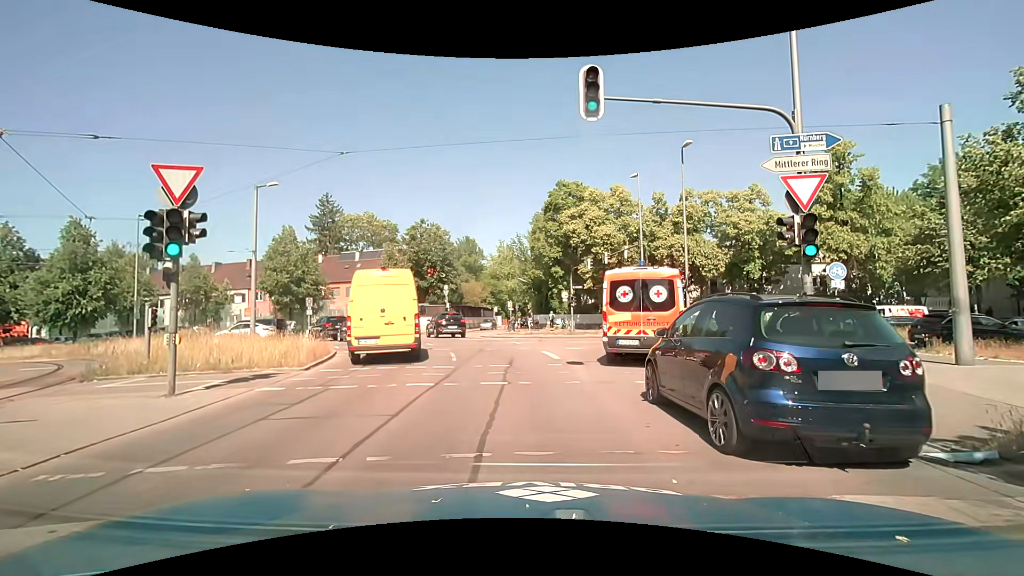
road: secondary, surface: asphalt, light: Day
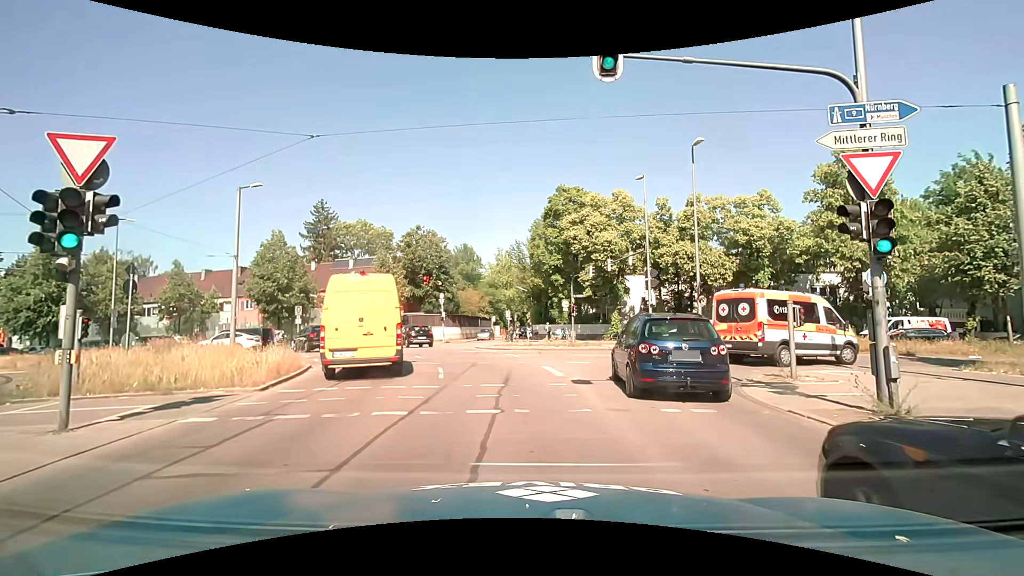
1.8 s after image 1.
(0.0, +2.1) m; +2°
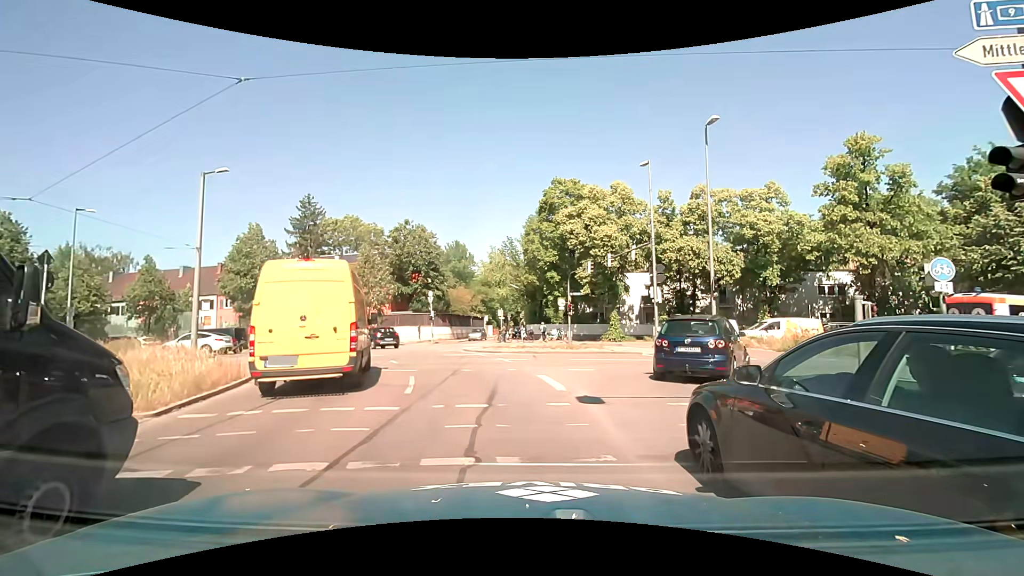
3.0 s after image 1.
(0.0, +2.9) m; +2°
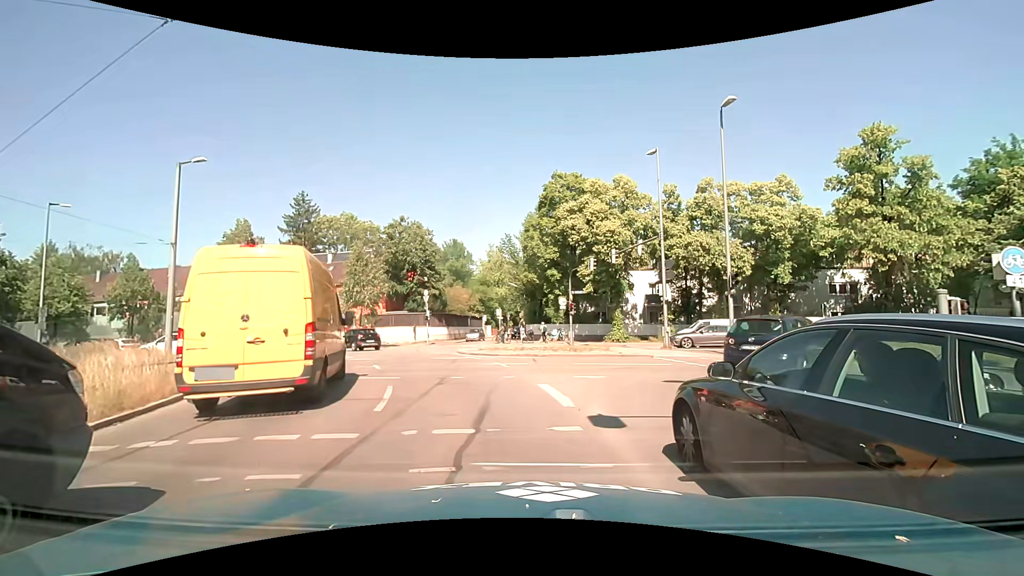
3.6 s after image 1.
(0.0, +2.0) m; -1°
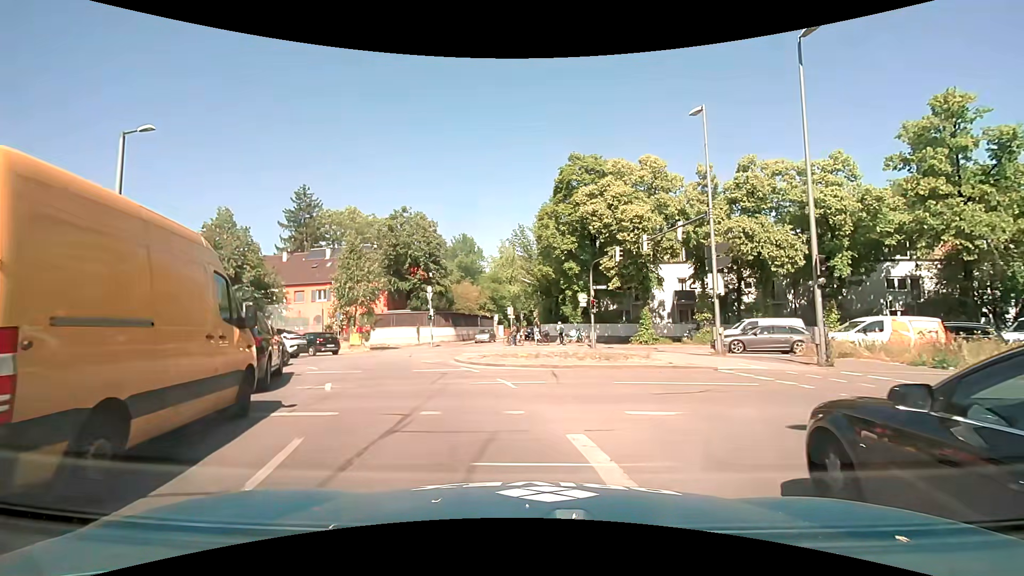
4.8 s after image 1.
(0.0, +5.0) m; -2°
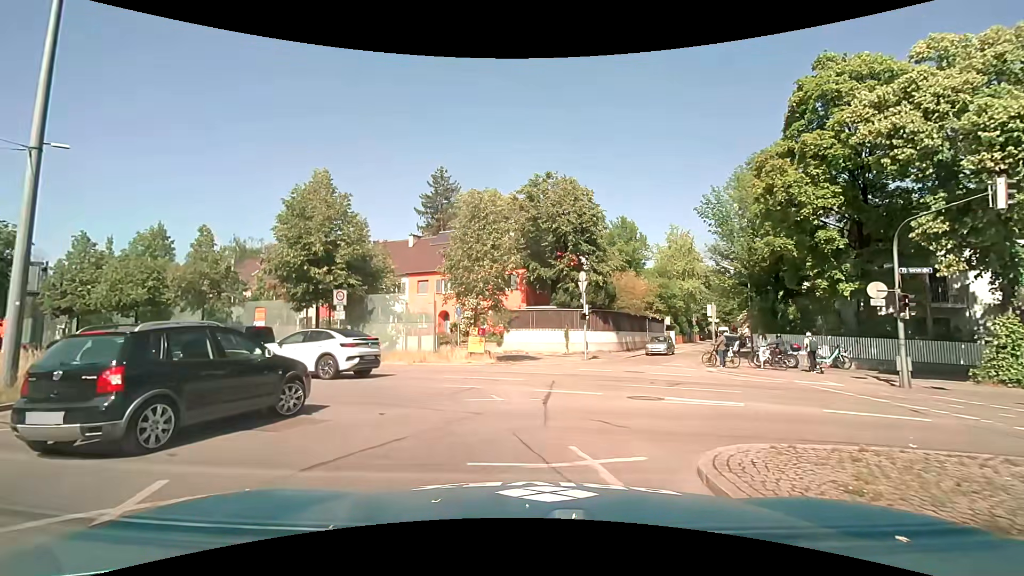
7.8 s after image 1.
(-2.1, +13.2) m; -16°
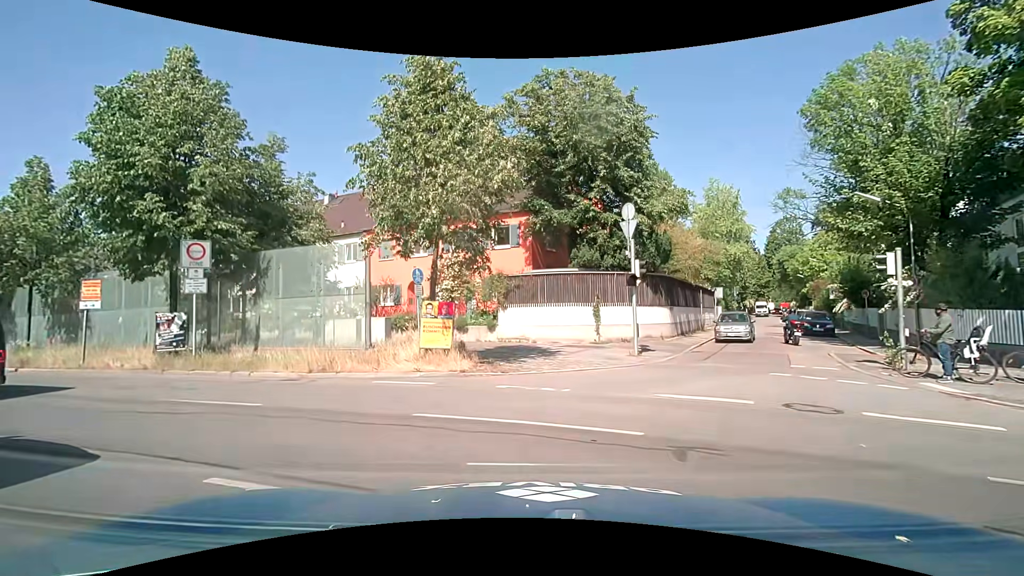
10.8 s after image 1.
(0.0, +12.2) m; -2°
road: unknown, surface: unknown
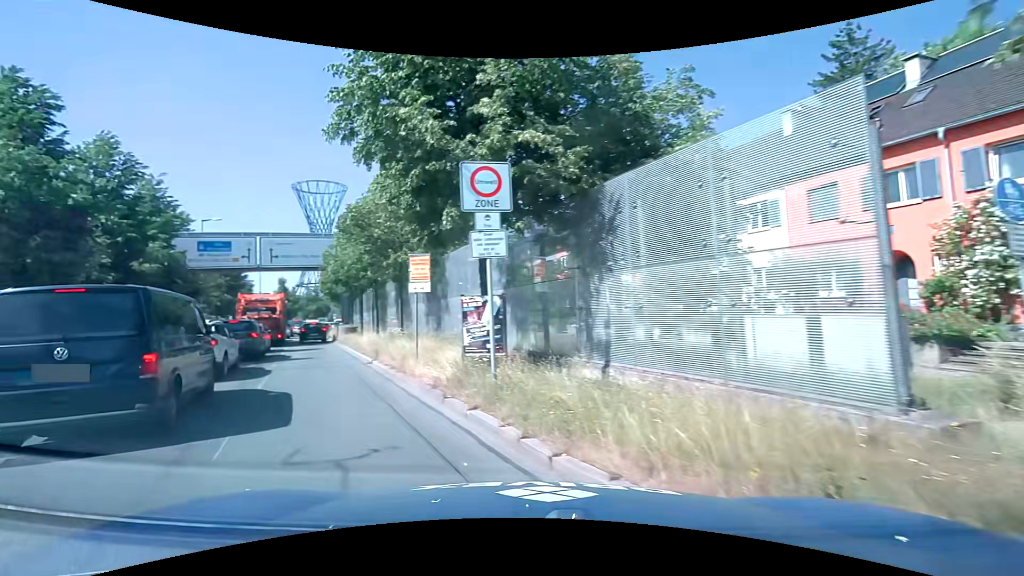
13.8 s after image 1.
(-3.1, +9.9) m; -44°
